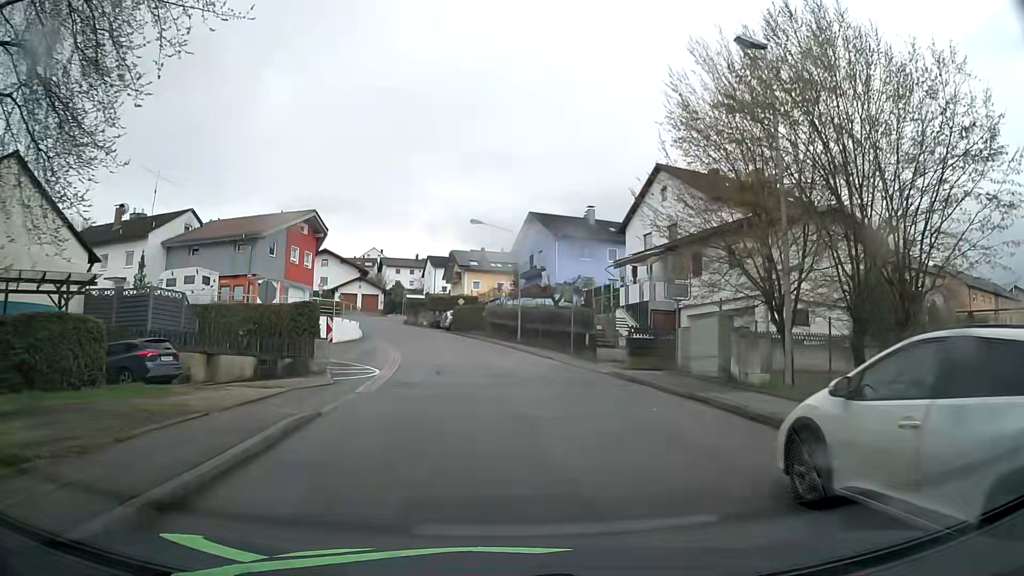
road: residential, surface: asphalt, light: Day
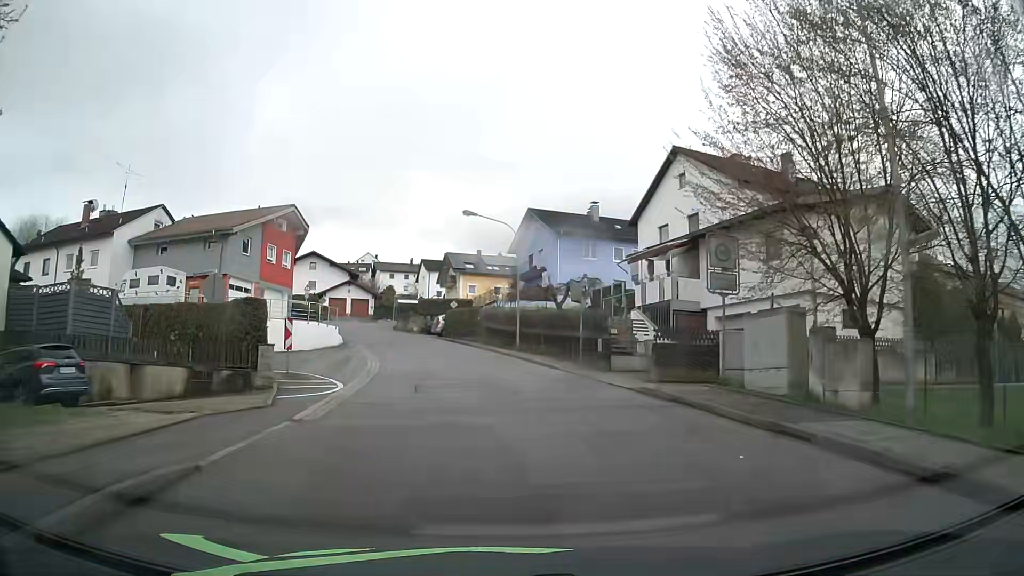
(0.0, +4.9) m; 0°
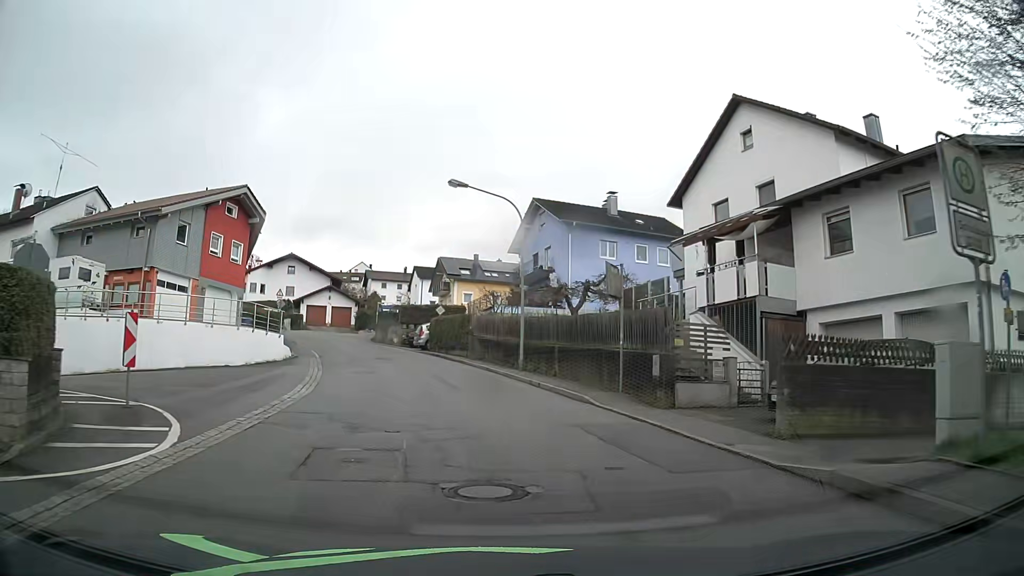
(0.0, +9.8) m; 0°
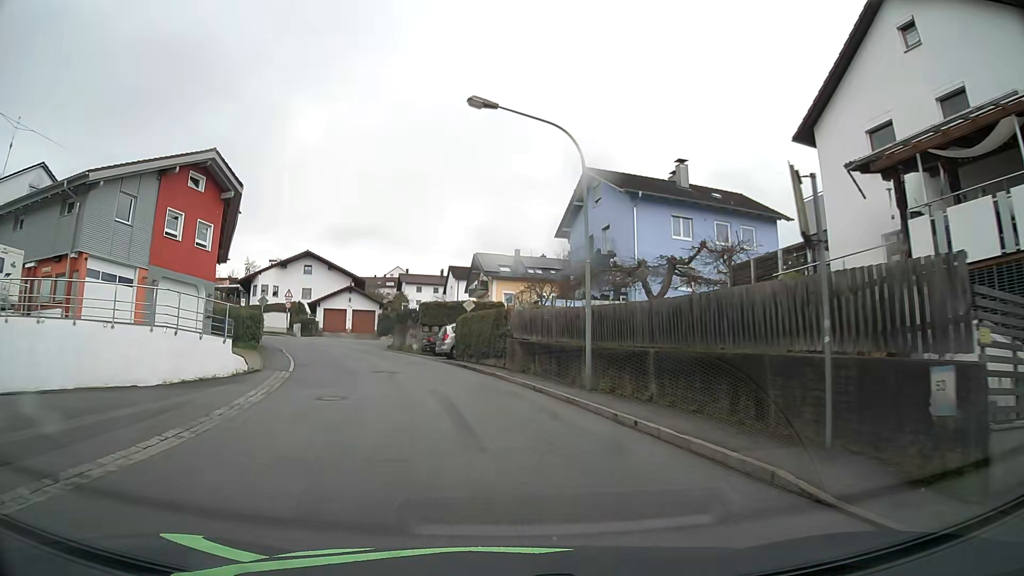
(-0.2, +10.0) m; -4°
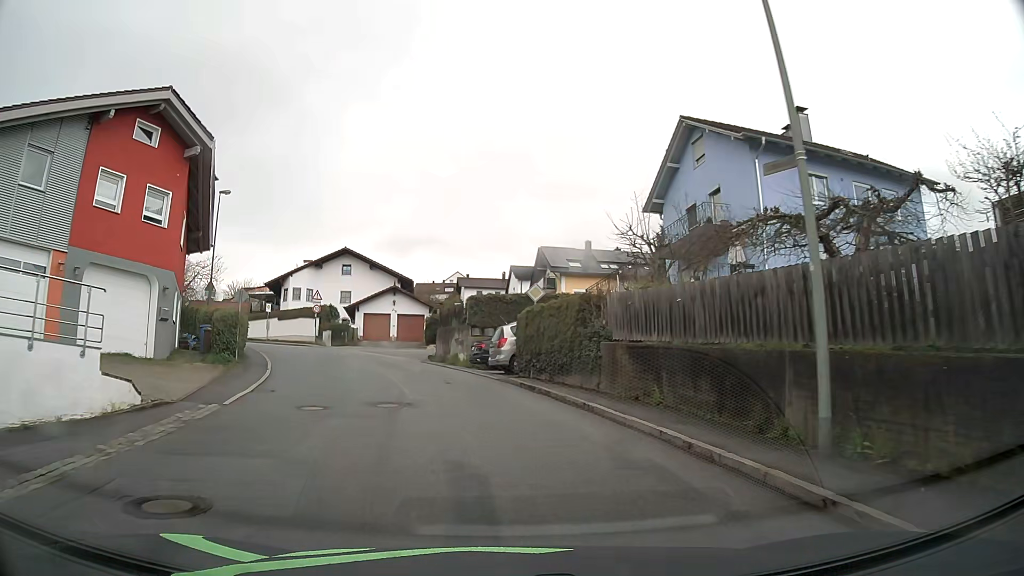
(-0.4, +10.0) m; -5°
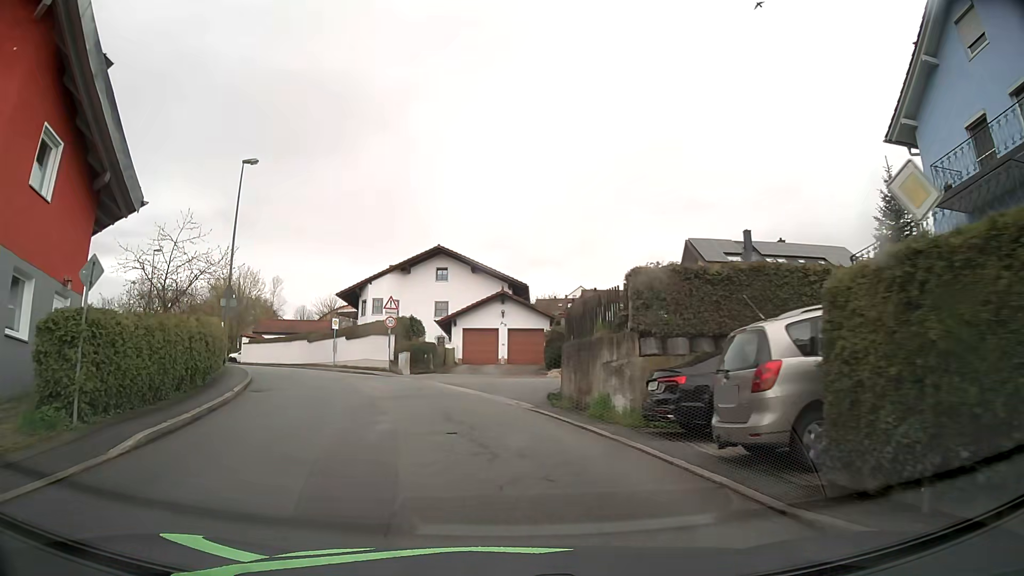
(-1.2, +14.4) m; -10°
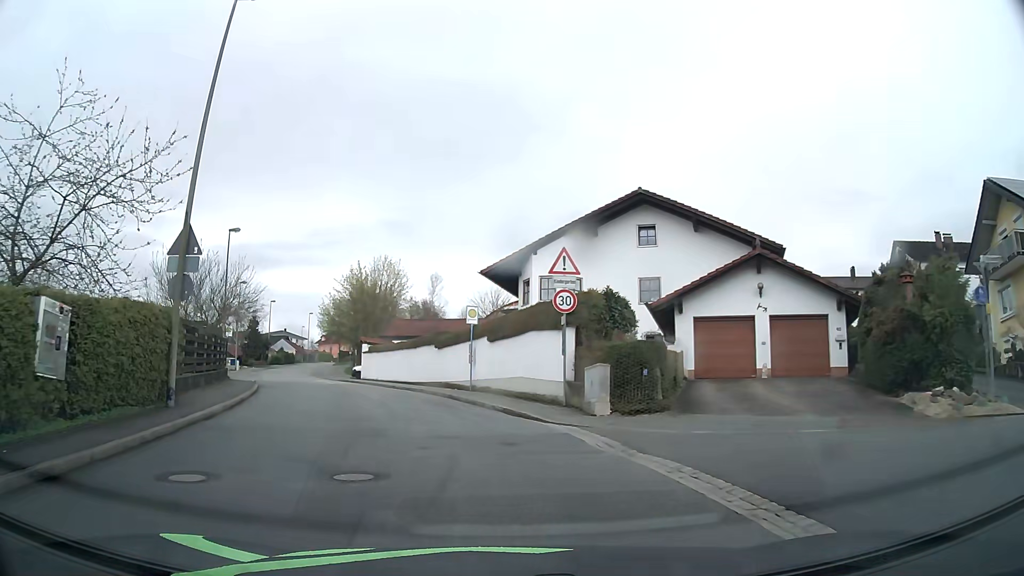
(-2.6, +18.7) m; -16°
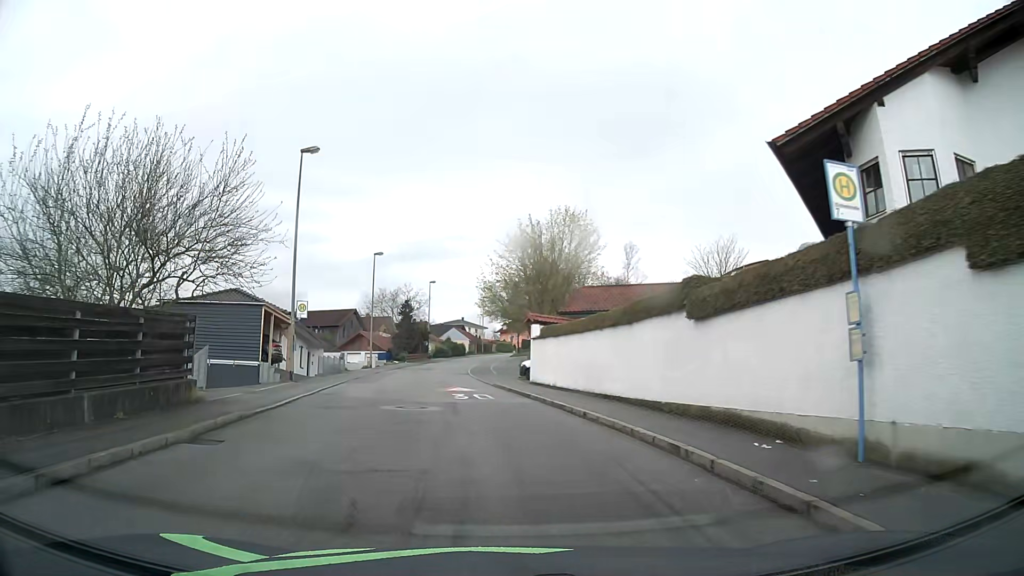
(-2.5, +18.6) m; -16°
(-1, +10) (-2, +20) (-3, +30) (-4, +40) (-5, +50) (-5, +60) (-5, +70) (-5, +80) (-4, +90) (-2, +100) m
